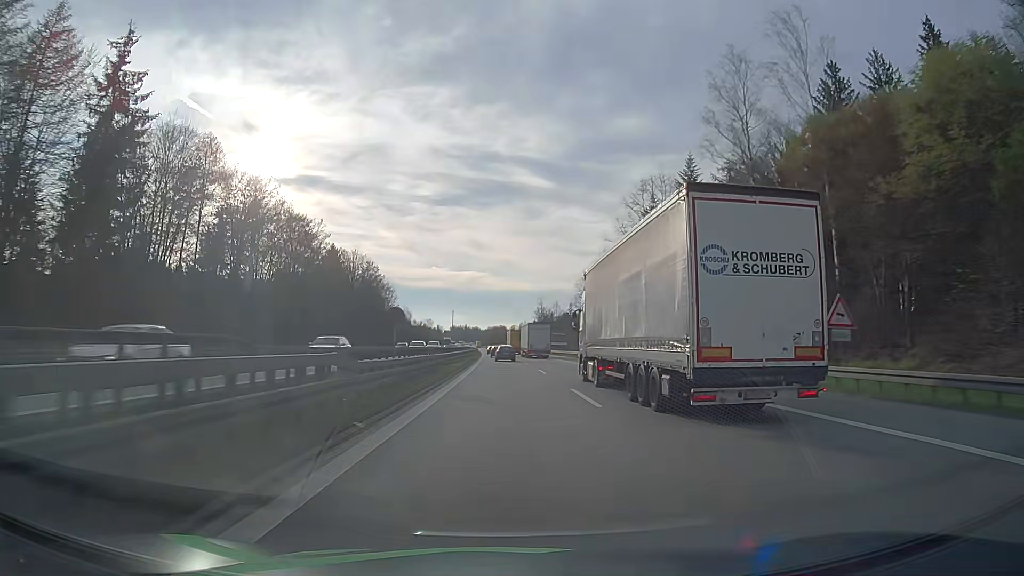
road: motorway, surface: asphalt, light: Day
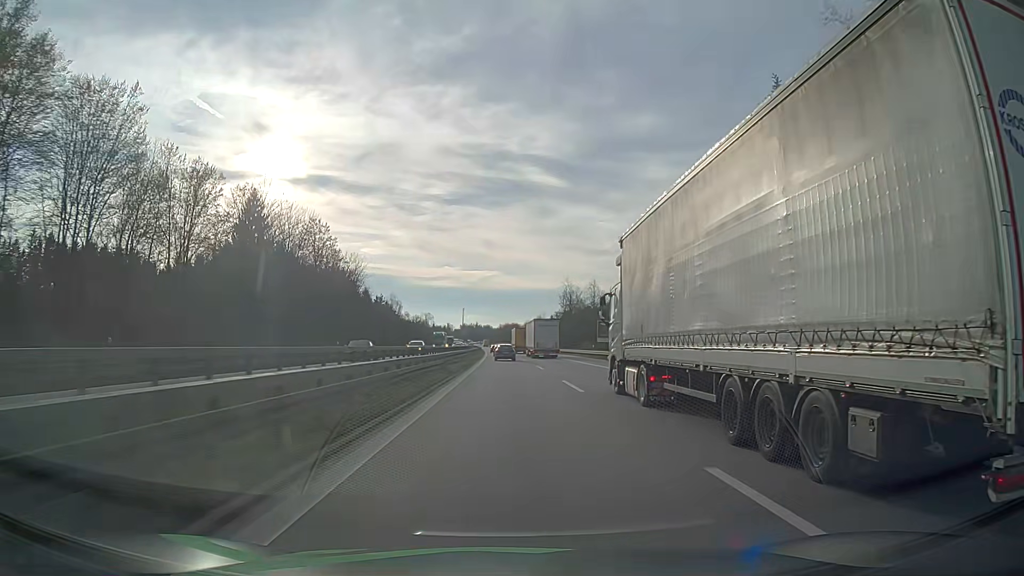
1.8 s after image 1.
(-0.3, +50.4) m; -1°
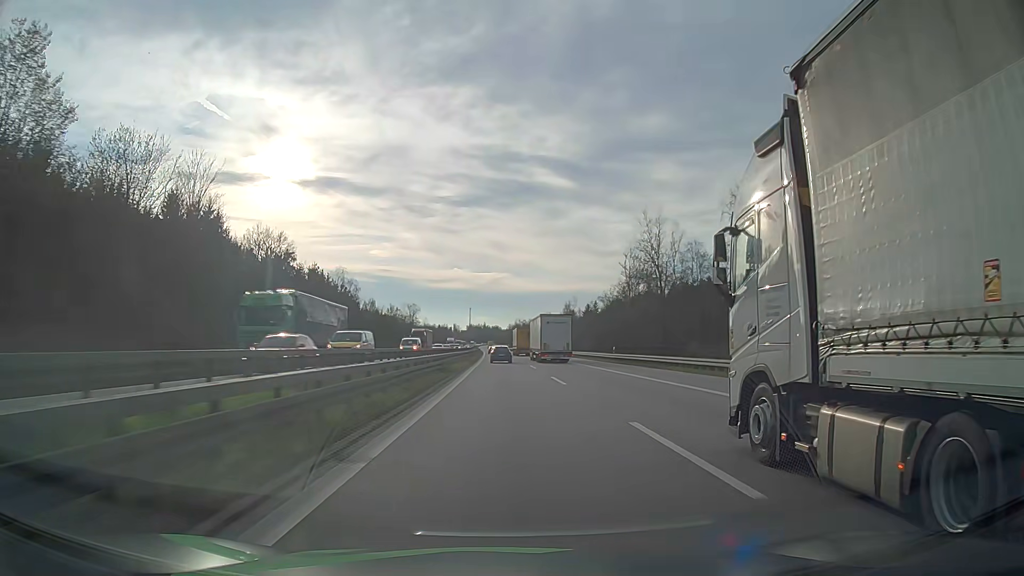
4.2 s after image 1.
(-0.6, +68.4) m; -1°
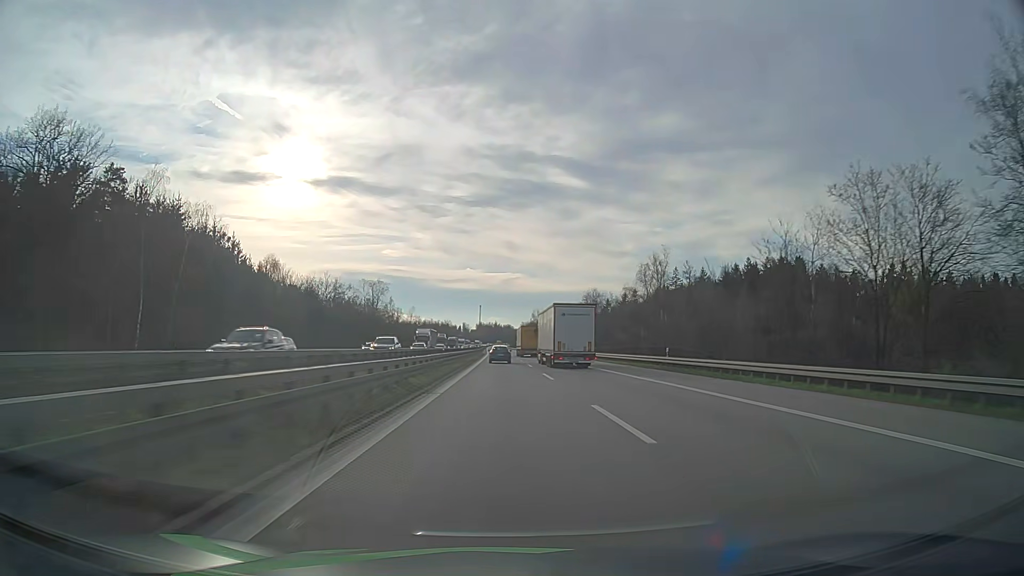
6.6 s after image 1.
(-1.0, +69.3) m; -1°
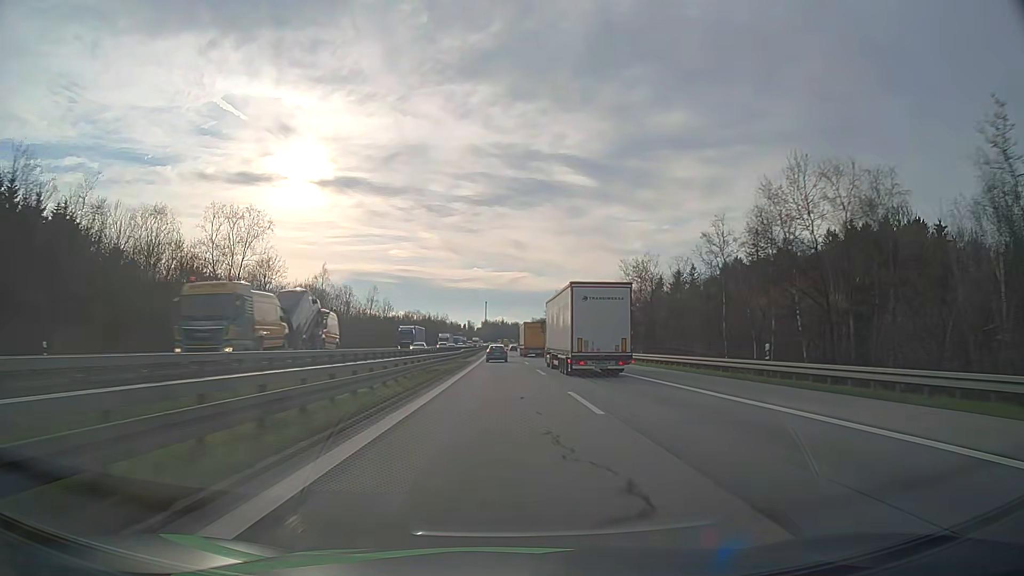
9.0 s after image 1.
(-0.4, +68.8) m; -1°
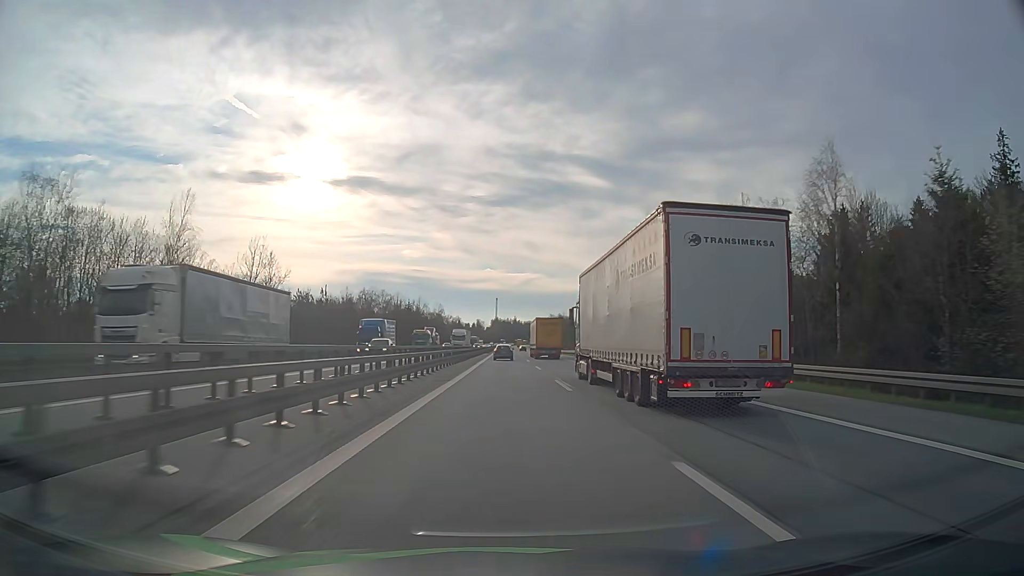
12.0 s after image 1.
(-0.6, +85.4) m; -1°
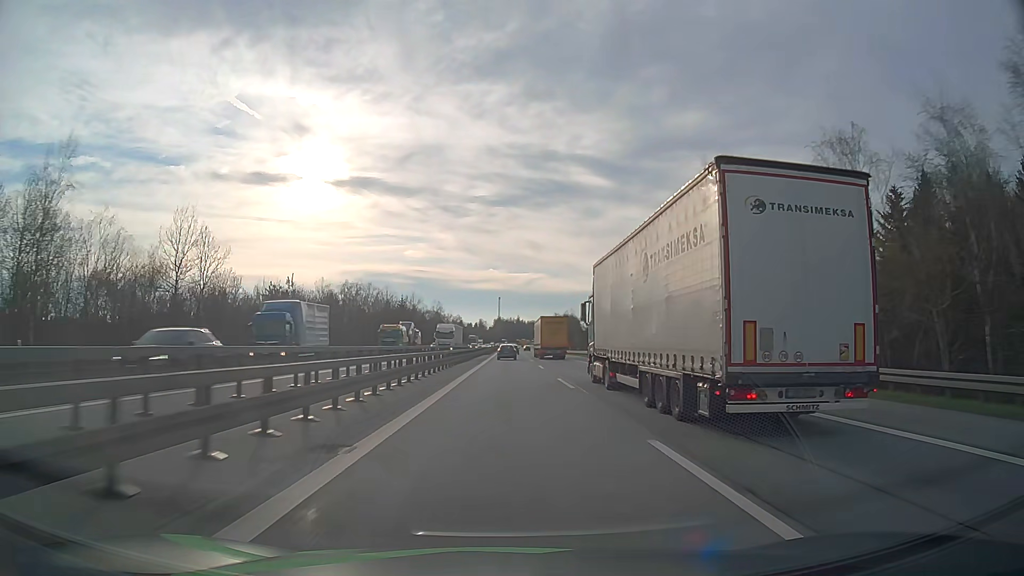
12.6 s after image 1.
(-0.1, +17.0) m; 0°
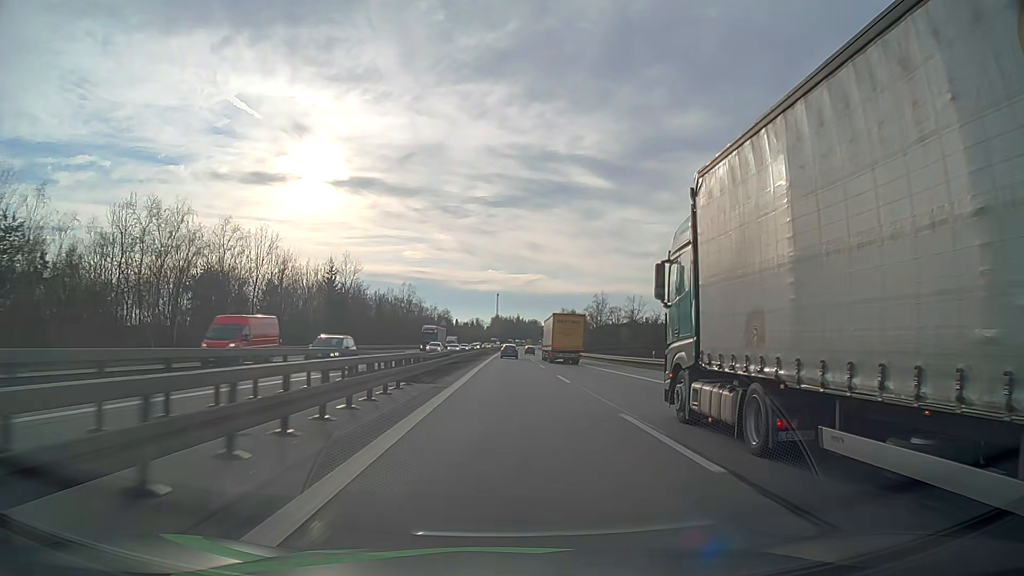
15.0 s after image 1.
(0.0, +68.2) m; 0°
(0, +10) (0, +20) (0, +30) (0, +40) (0, +50) (0, +60) (0, +70) (0, +80) (+1, +90) (+1, +100) m
